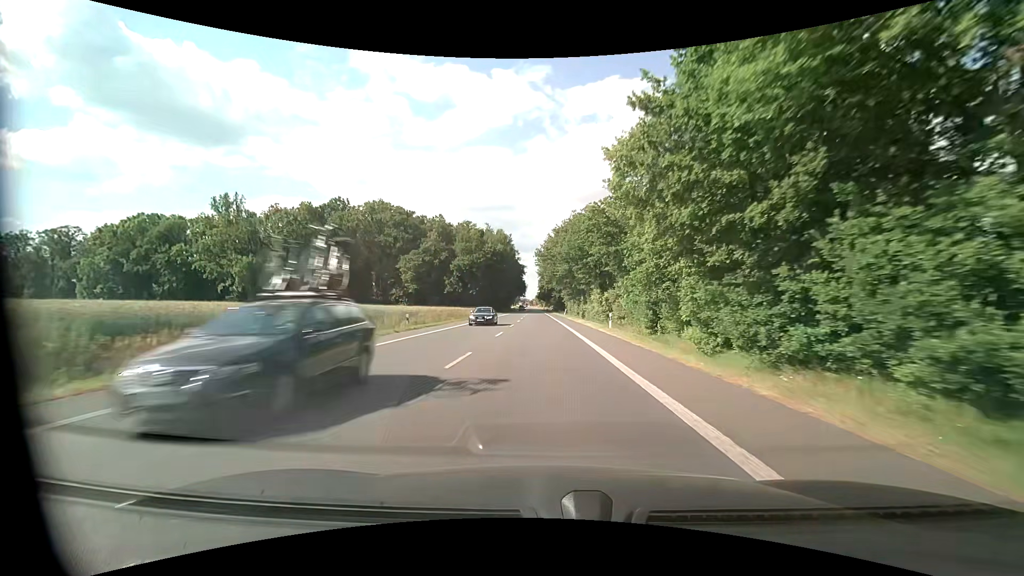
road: primary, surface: asphalt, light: Day
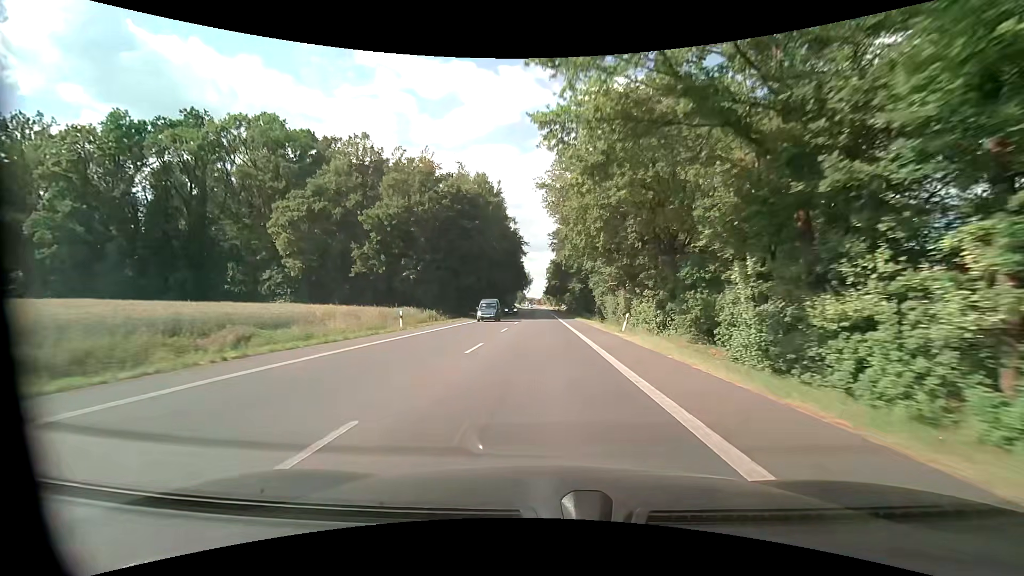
(-0.4, +57.3) m; -1°
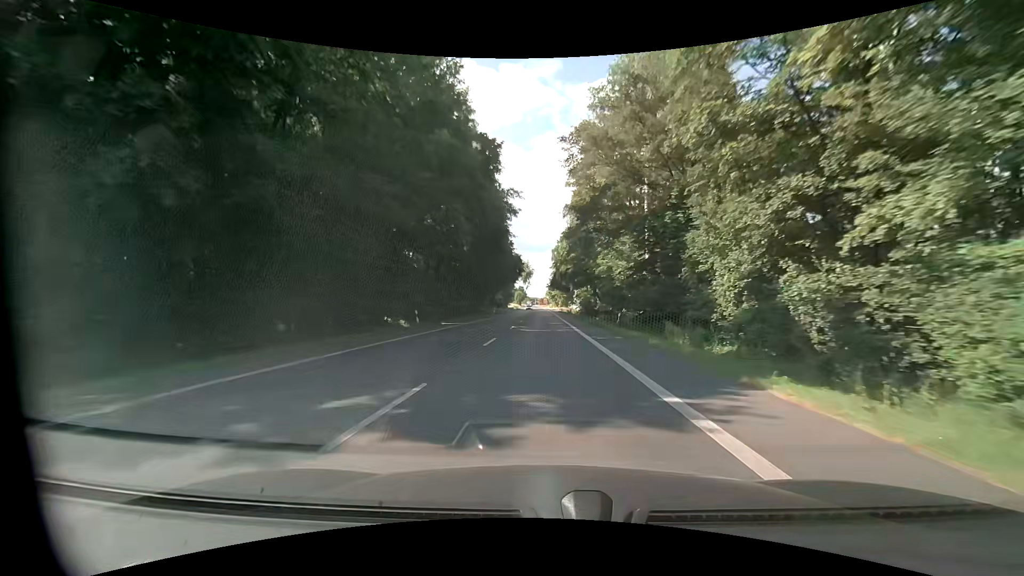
(-0.4, +45.9) m; 0°
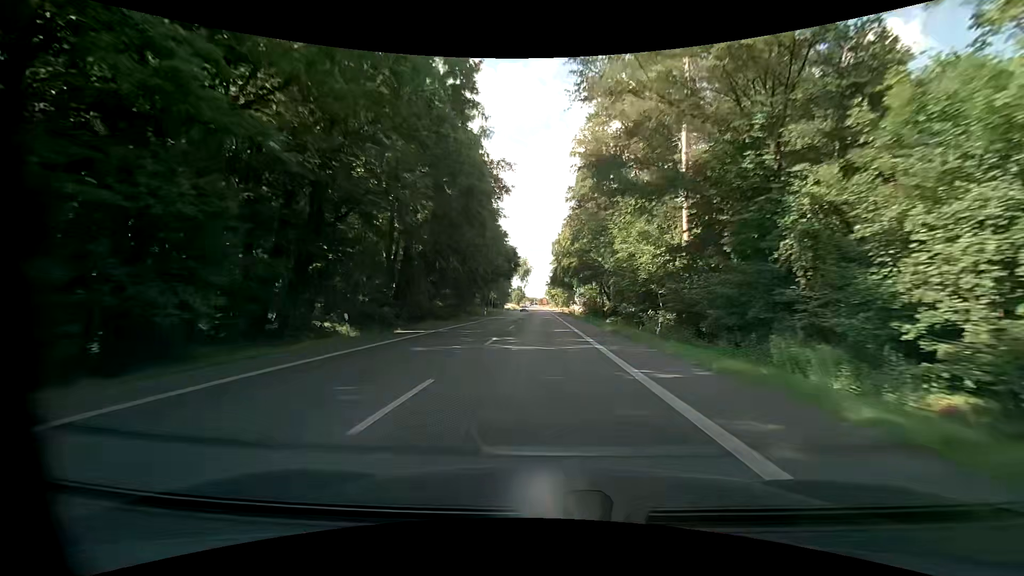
(0.0, +11.5) m; 0°
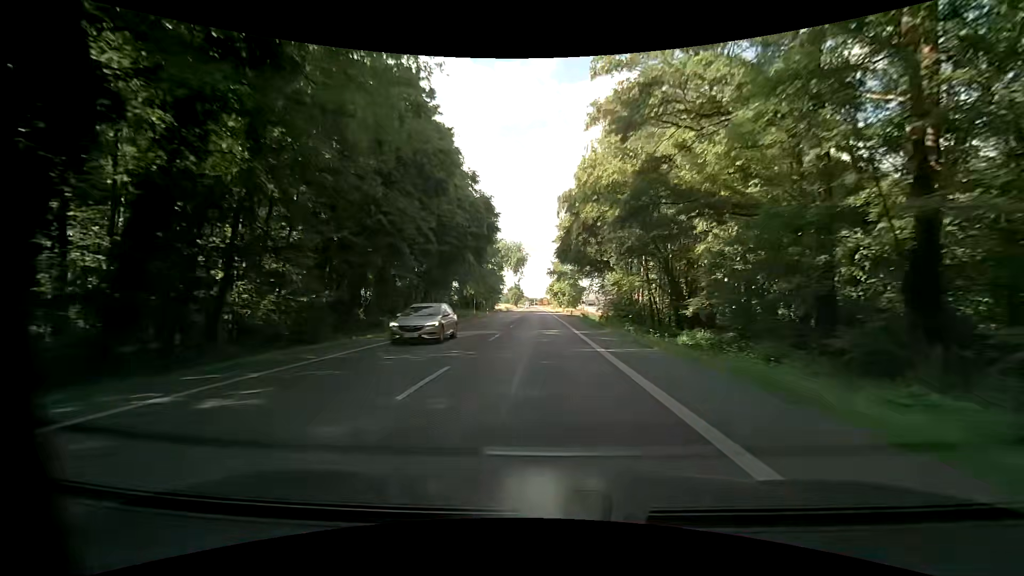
(-0.1, +34.4) m; -1°
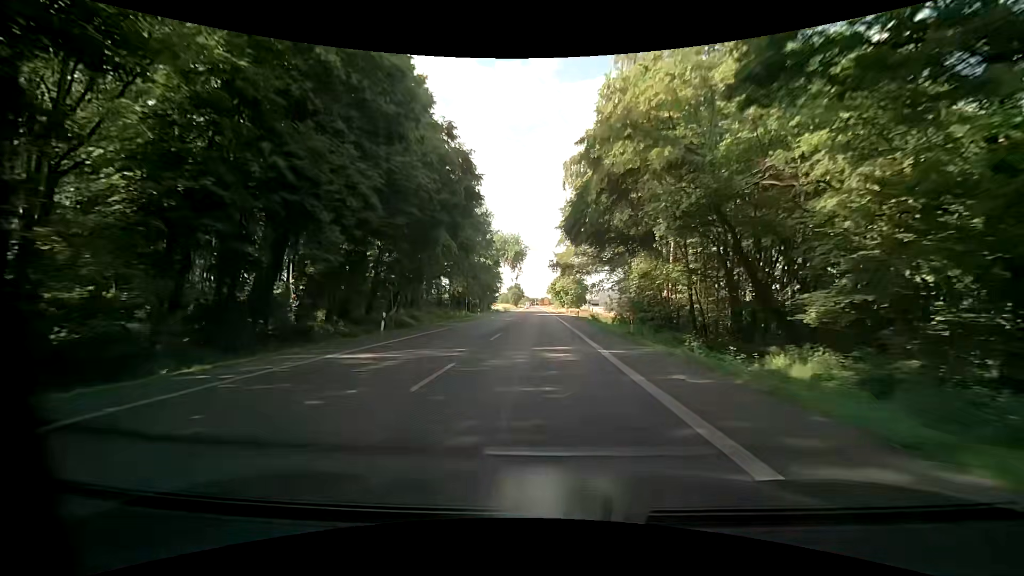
(+0.1, +11.5) m; 0°
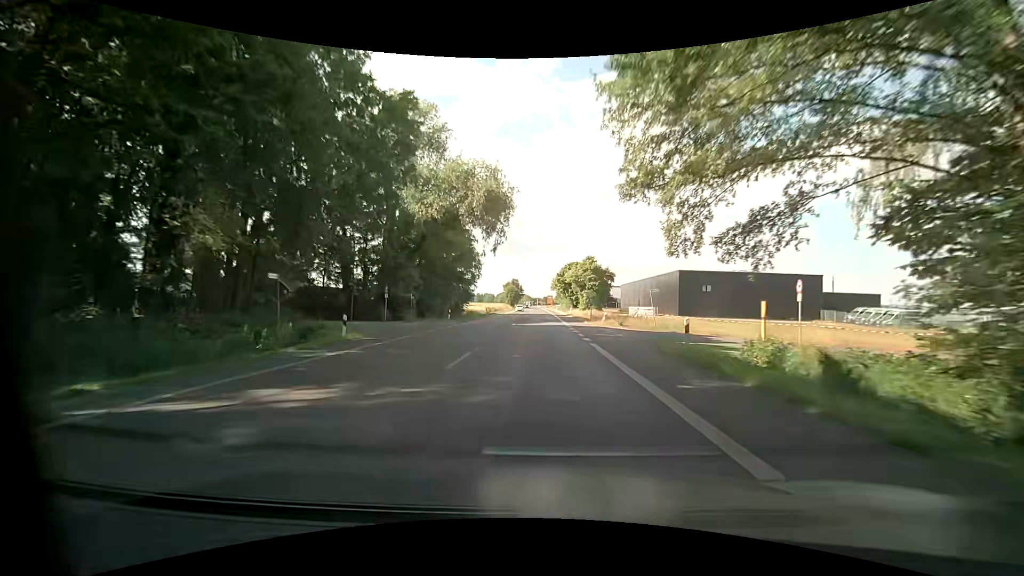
(0.0, +45.8) m; 0°
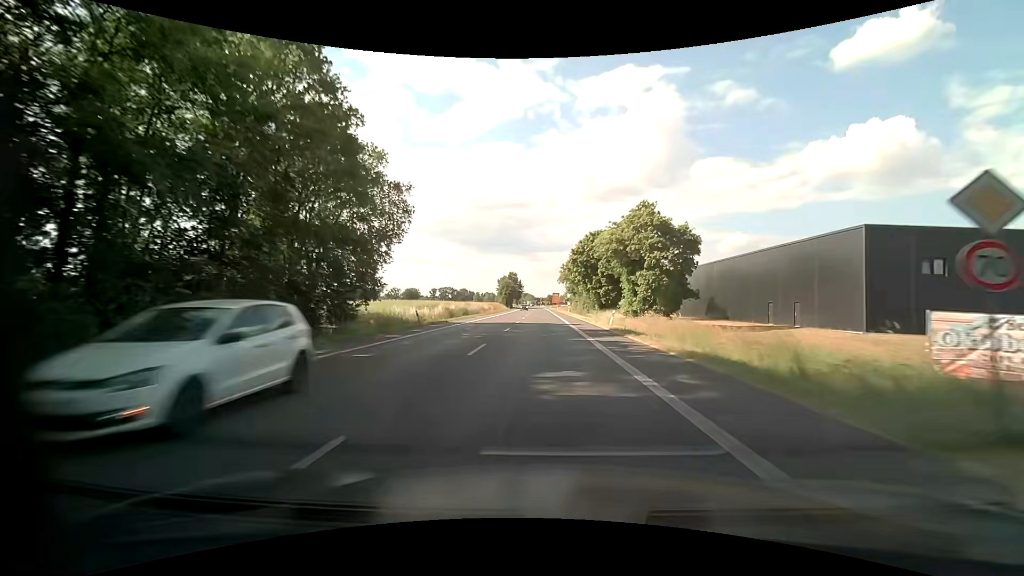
(0.0, +45.7) m; 0°
(0, +10) (0, +20) (0, +30) (0, +40) (0, +50) (0, +60) (0, +70) (0, +80) (0, +90) (-1, +100) m
